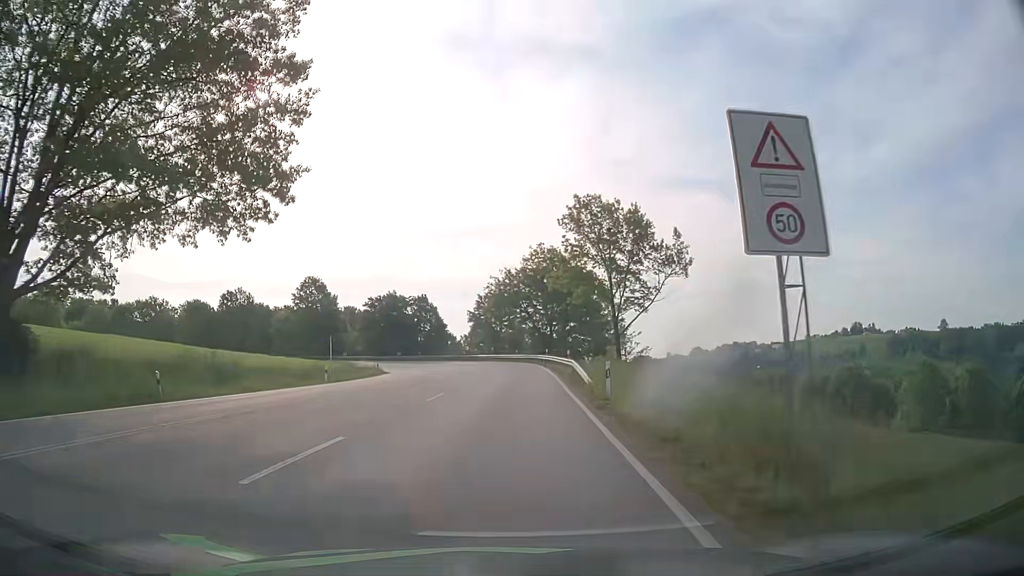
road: primary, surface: asphalt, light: Day
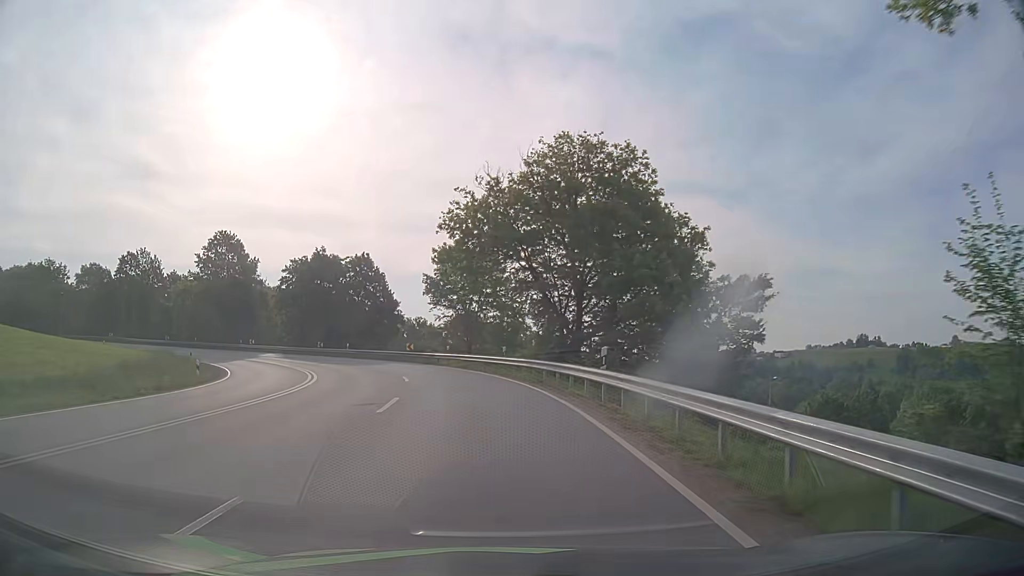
(+1.0, +40.5) m; +1°
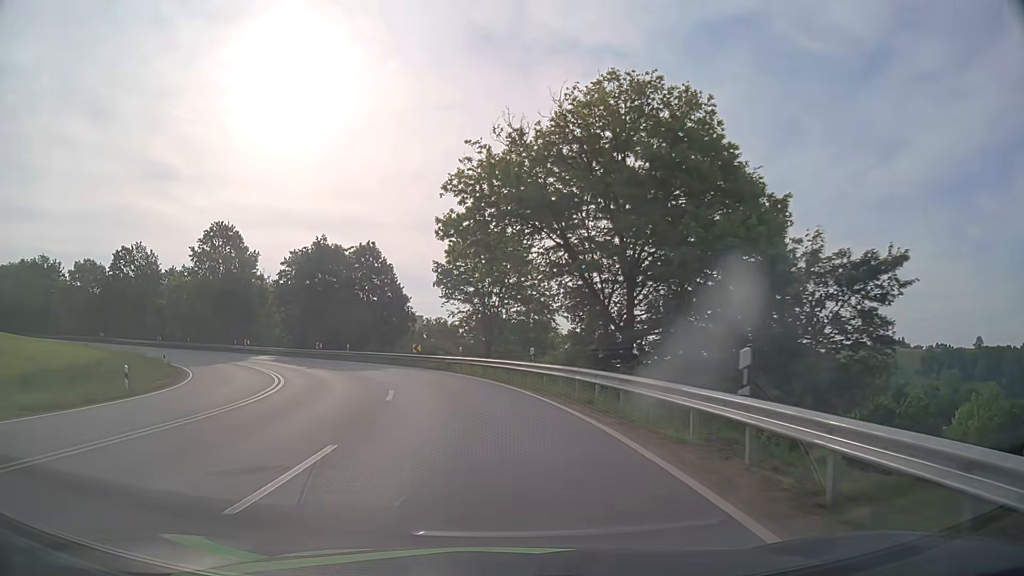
(-0.1, +8.7) m; -2°
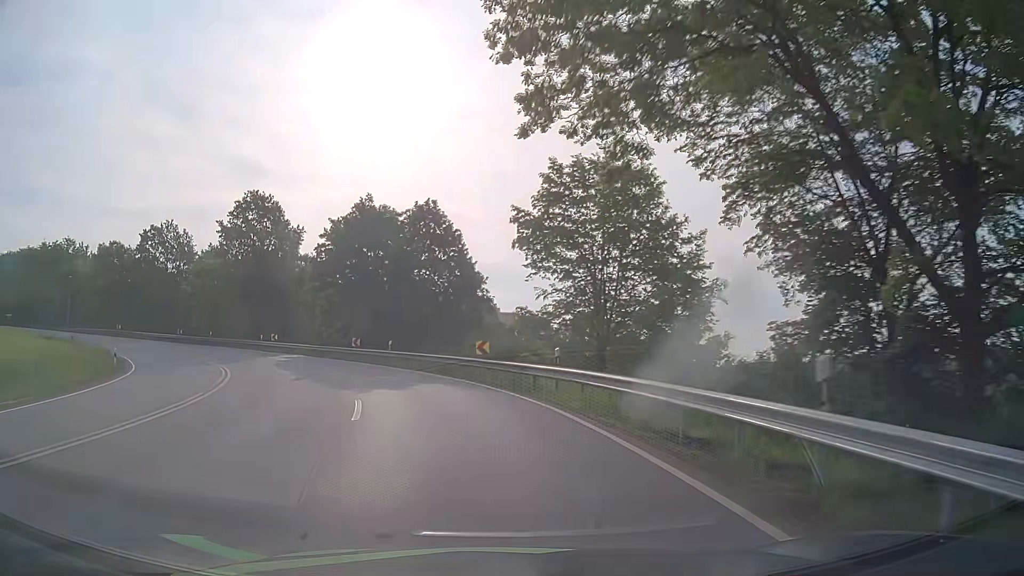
(-1.0, +17.2) m; -7°
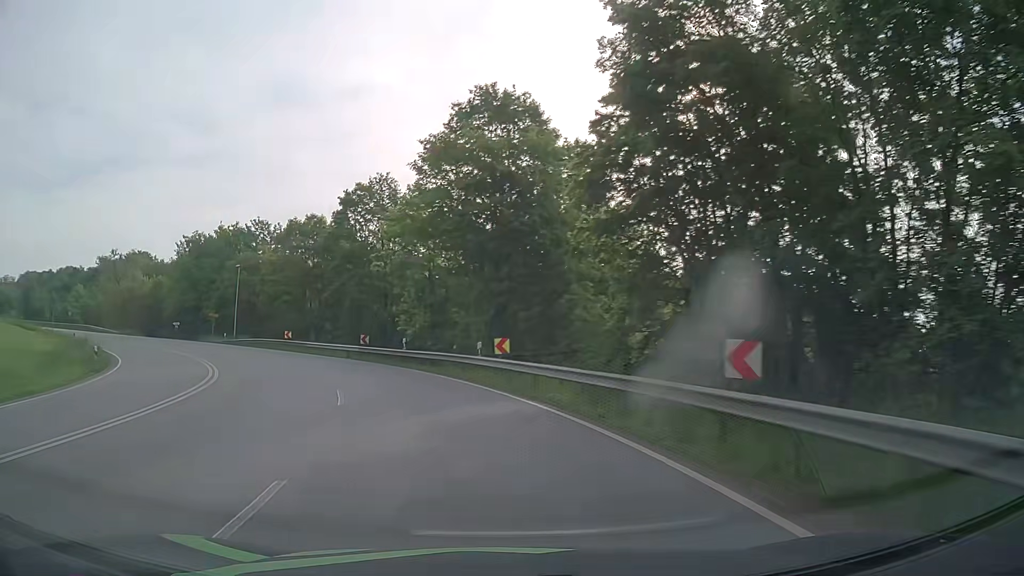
(-7.5, +32.8) m; -28°
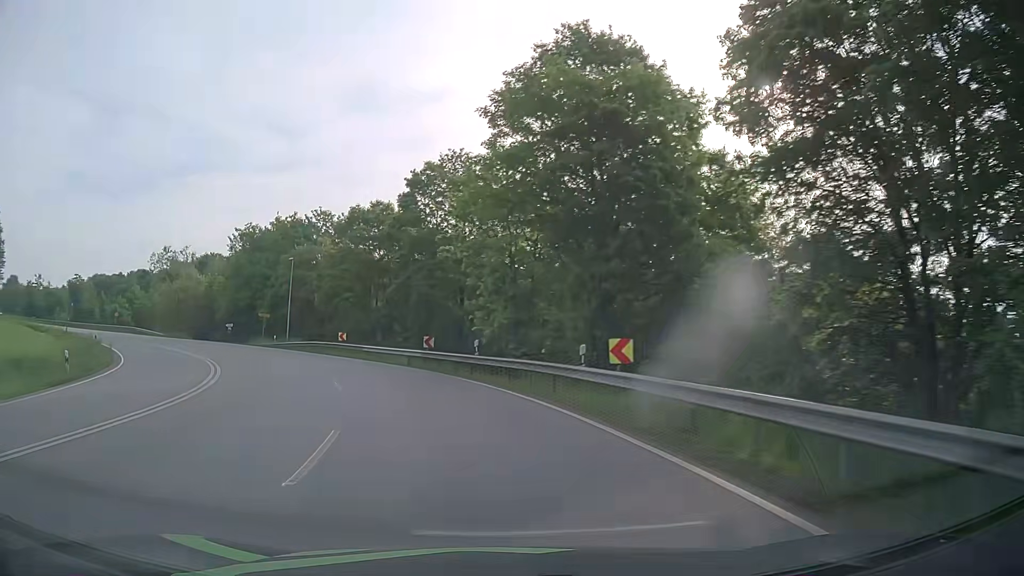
(-0.6, +8.4) m; -7°
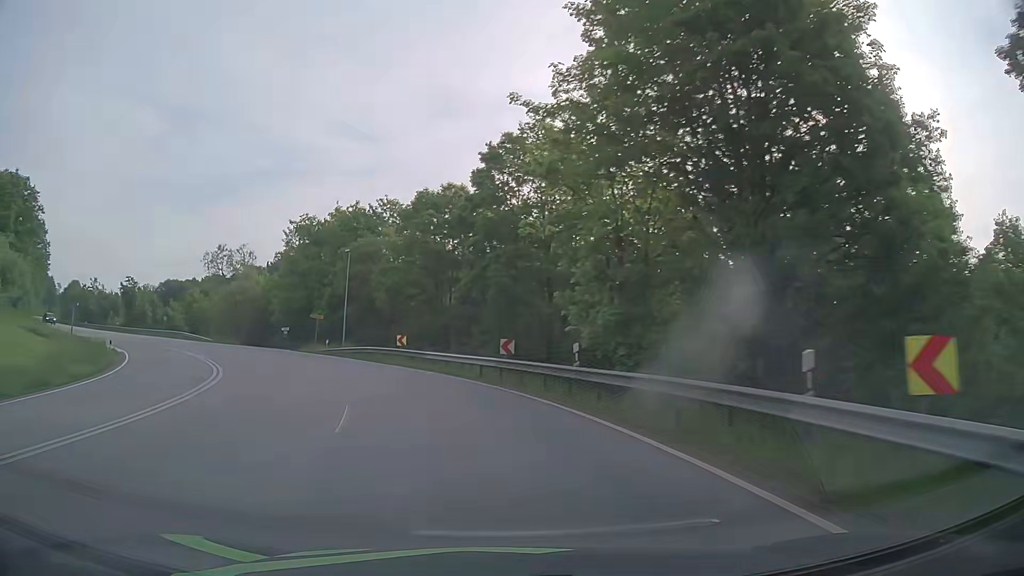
(-0.5, +8.4) m; -8°
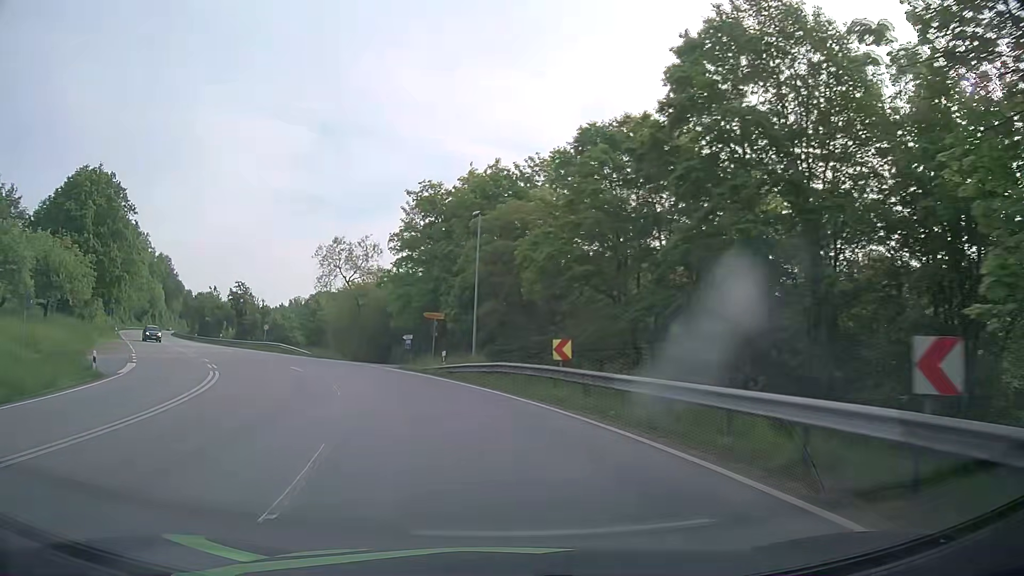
(-2.1, +17.1) m; -14°
(-1, +10) (-3, +20) (-6, +29) (-11, +38) (-16, +46) (-22, +55) (-28, +63) (-34, +71) (-39, +79) (-45, +87) m
